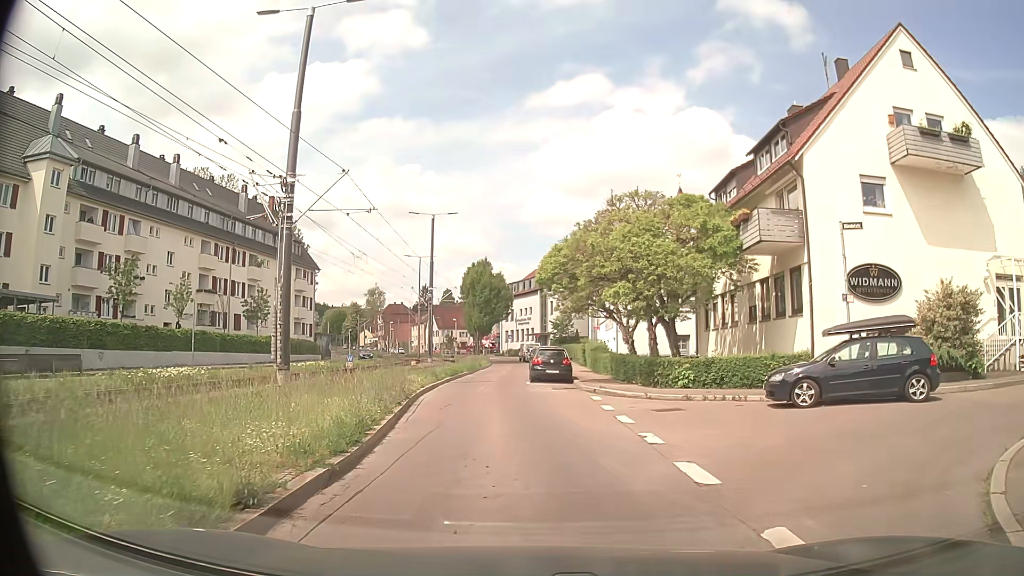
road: residential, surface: asphalt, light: Day
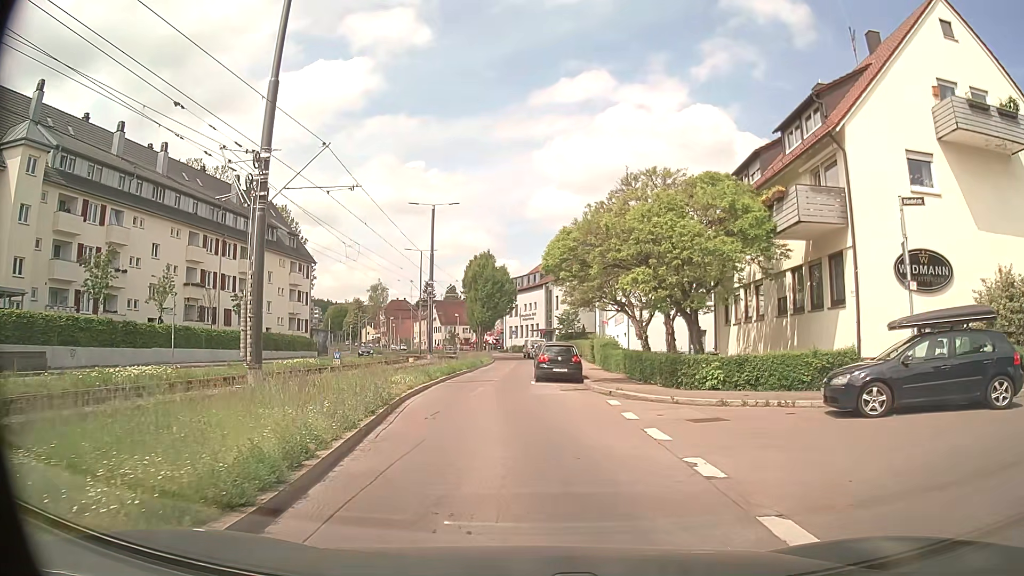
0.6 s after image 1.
(0.0, +3.0) m; 0°
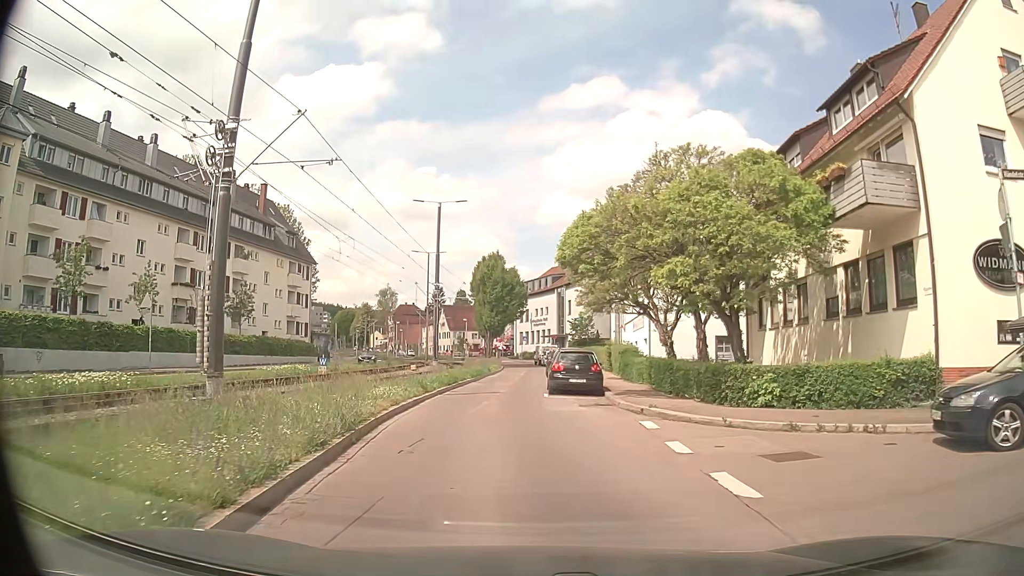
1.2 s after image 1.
(-0.1, +3.6) m; -2°
